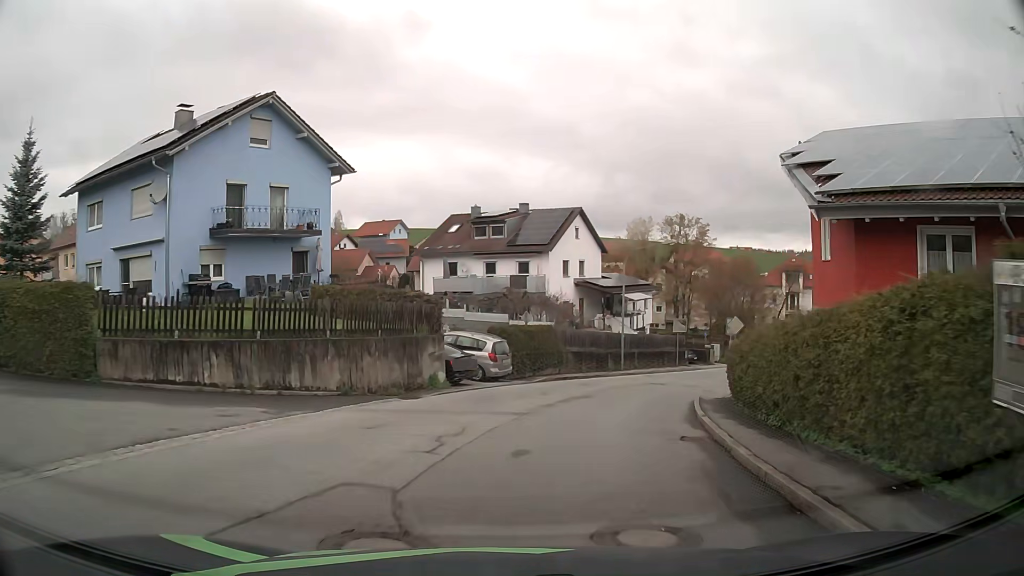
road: residential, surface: asphalt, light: Day
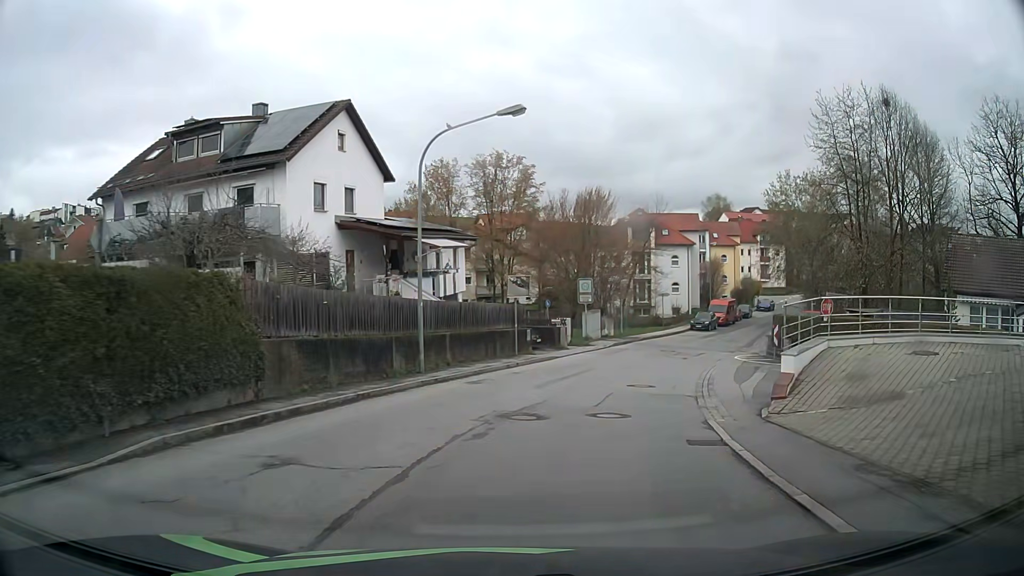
(+3.0, +19.5) m; +17°
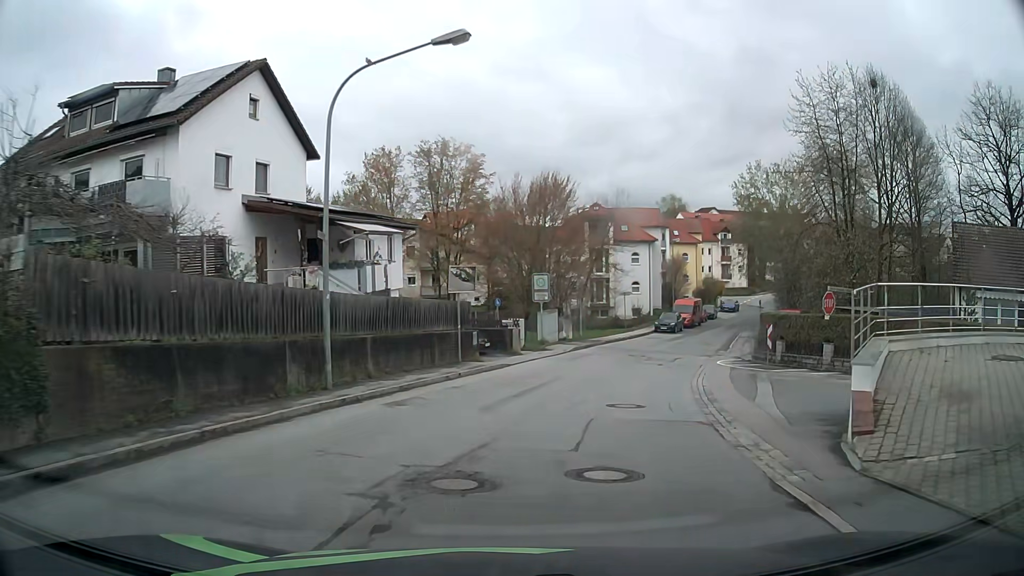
(+0.2, +5.1) m; +5°
